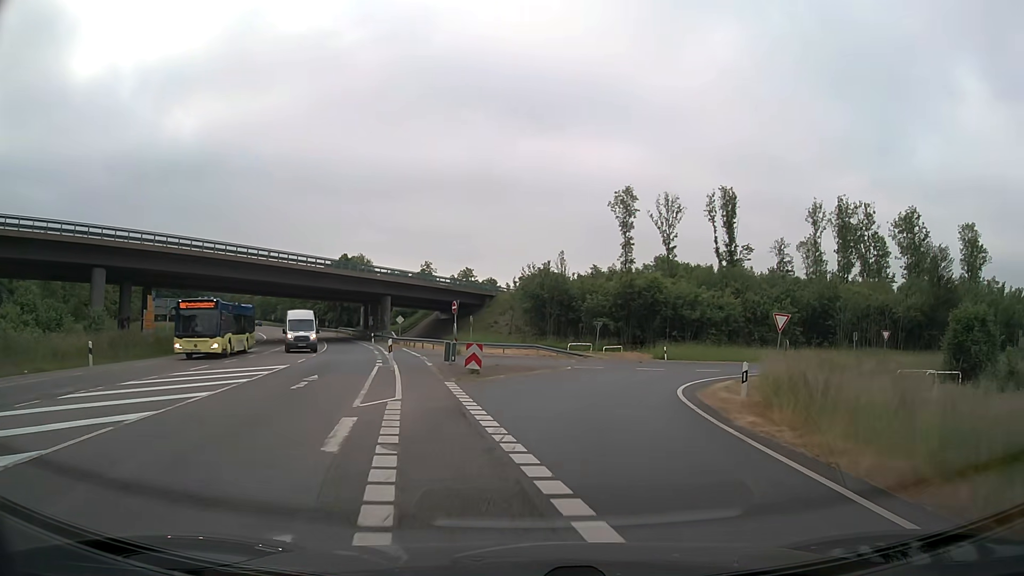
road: trunk_link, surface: asphalt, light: Day
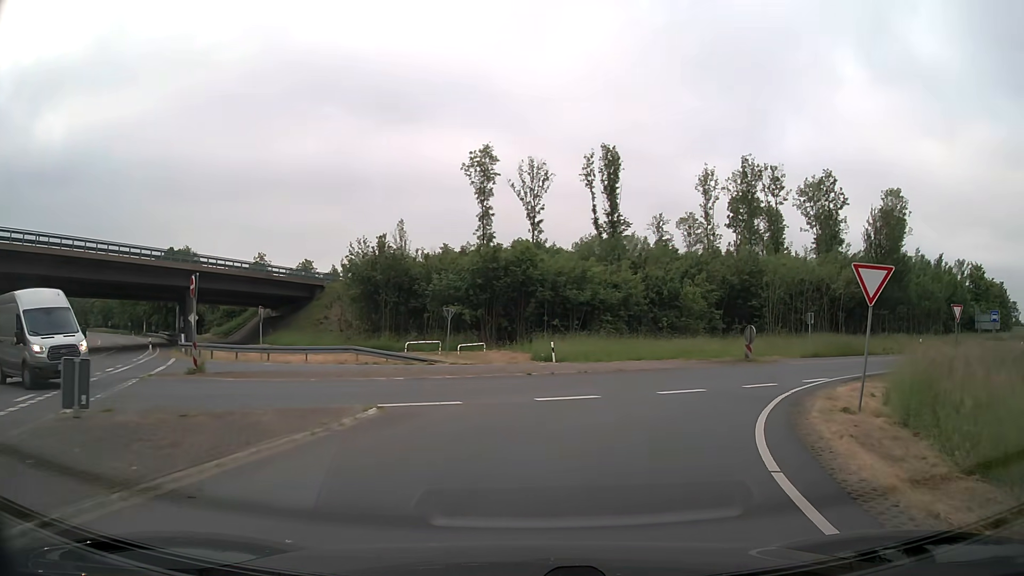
(+1.4, +15.9) m; +13°
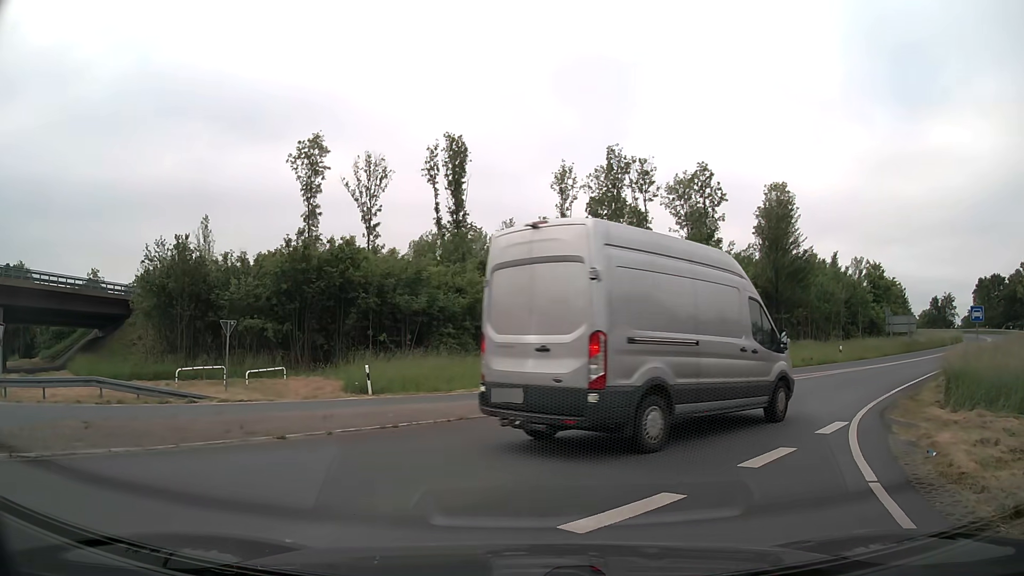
(+1.0, +9.1) m; +12°
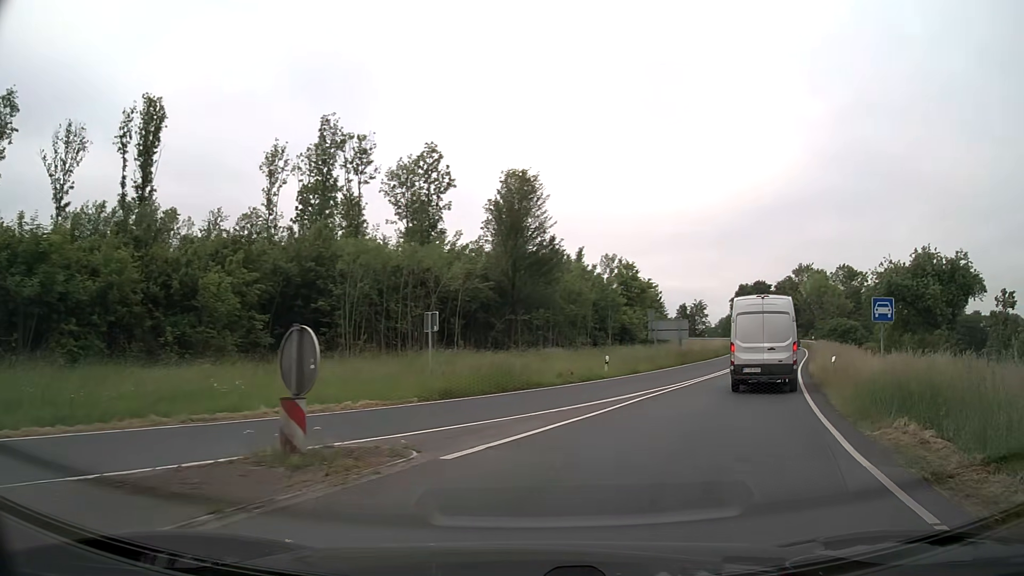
(+2.4, +11.8) m; +23°
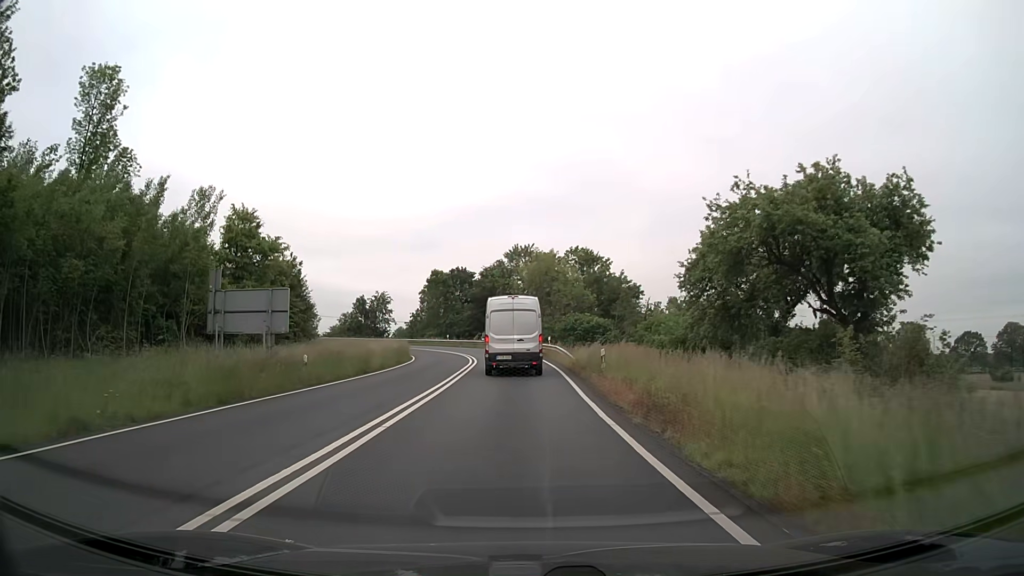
(+9.7, +29.4) m; +26°
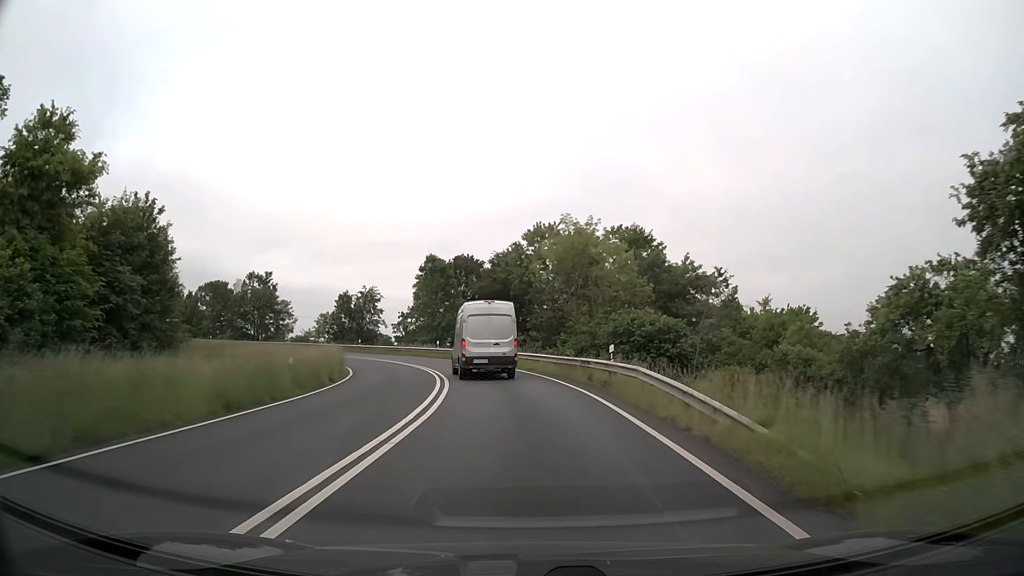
(-0.6, +24.0) m; -2°
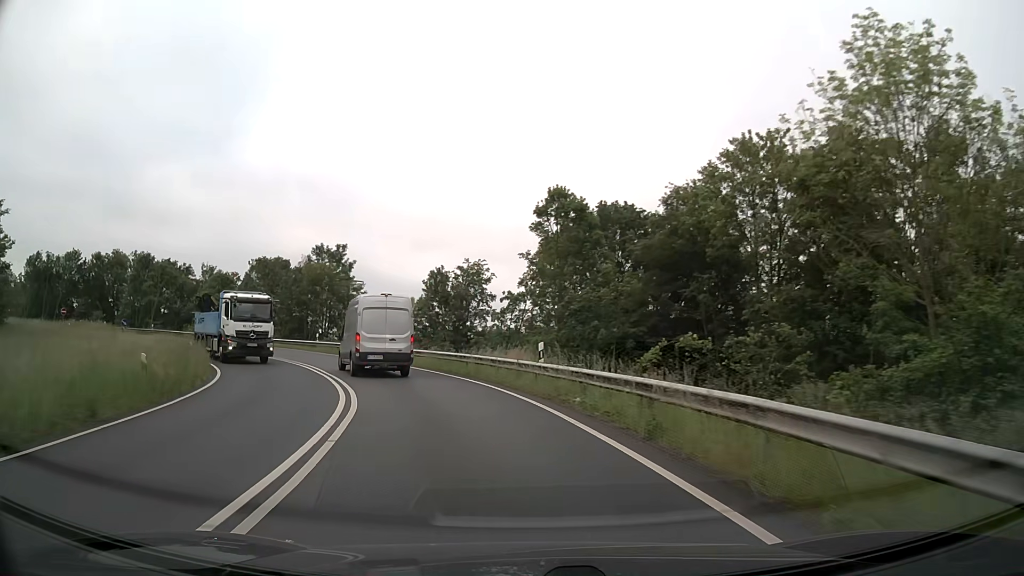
(-2.4, +33.4) m; -13°
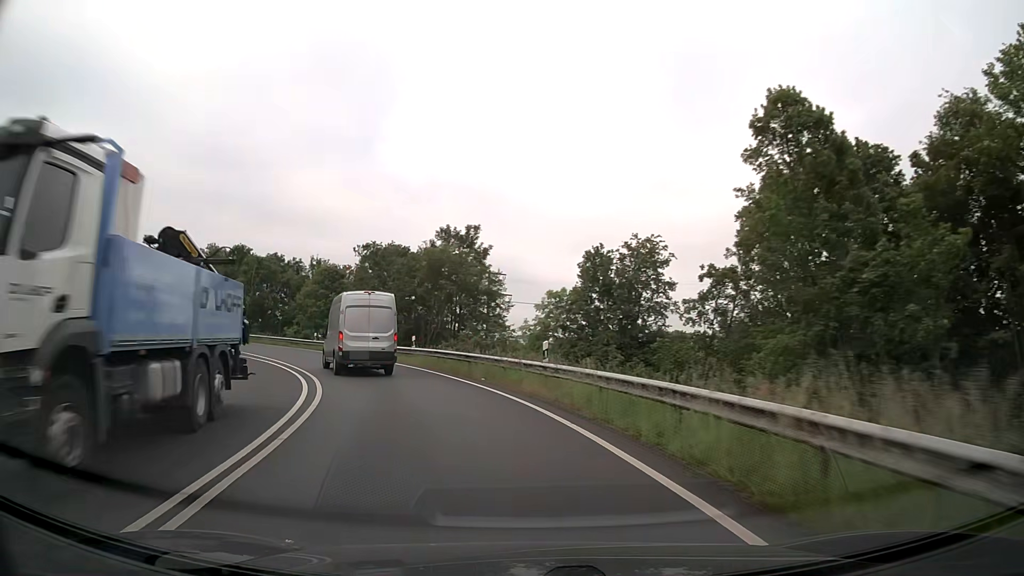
(-1.8, +16.8) m; -13°
(-1, +10) (-3, +20) (-7, +29) (-12, +37) (-19, +45) (-26, +52) (-35, +57) (-43, +62) (-53, +65) (-63, +67) m
